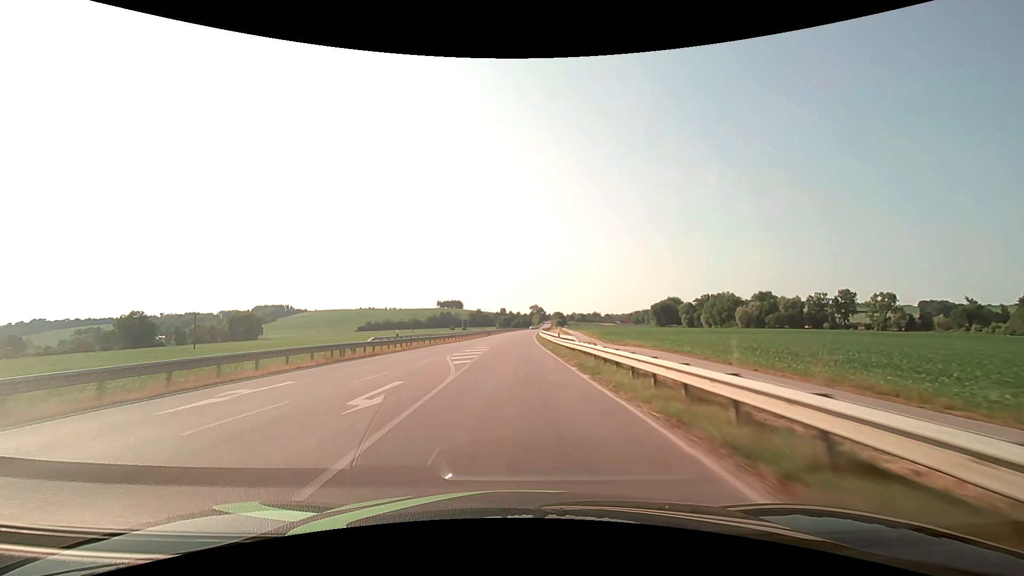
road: secondary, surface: asphalt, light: Day
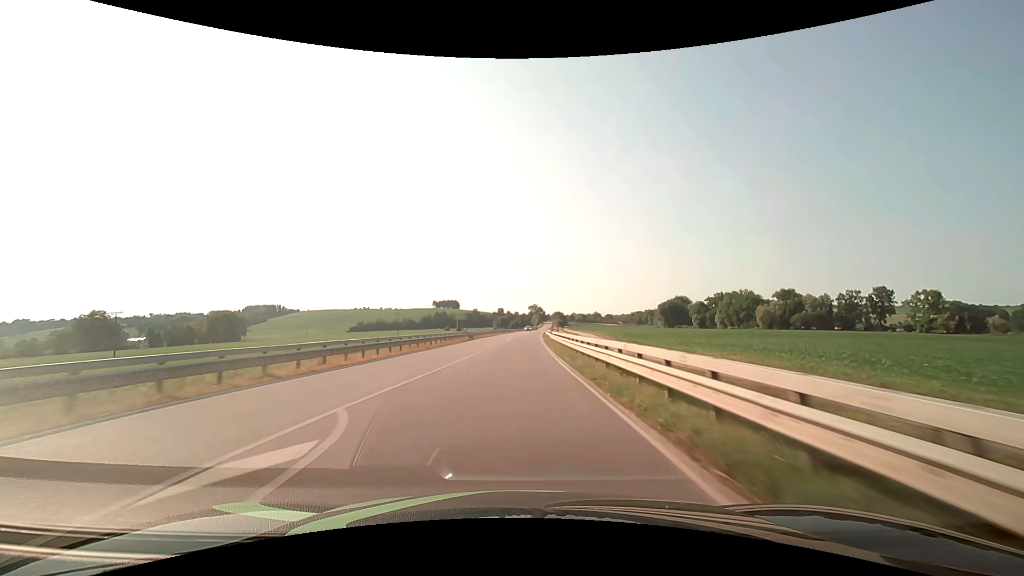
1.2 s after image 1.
(+0.1, +29.5) m; 0°
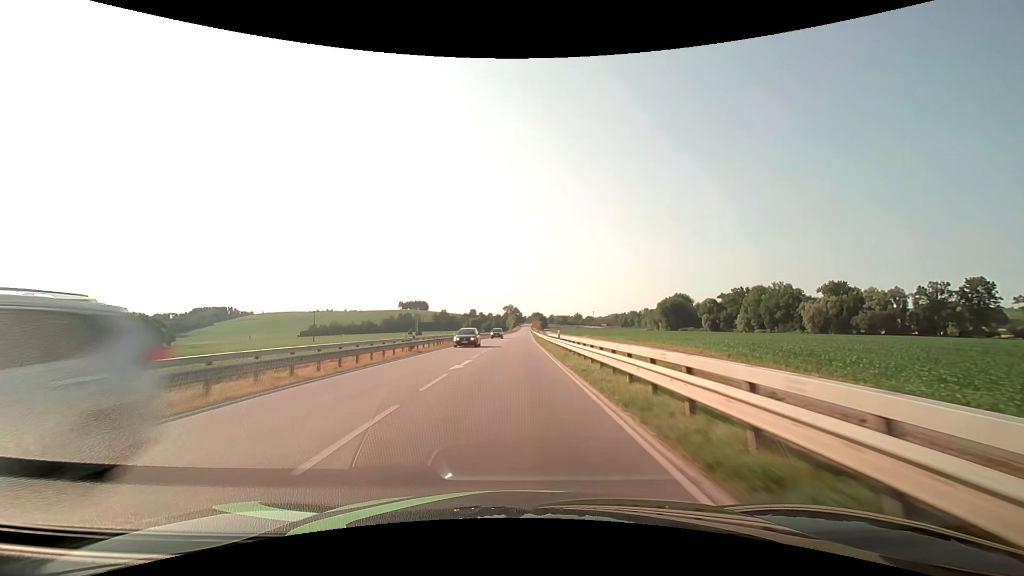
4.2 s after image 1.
(+1.7, +73.6) m; +3°
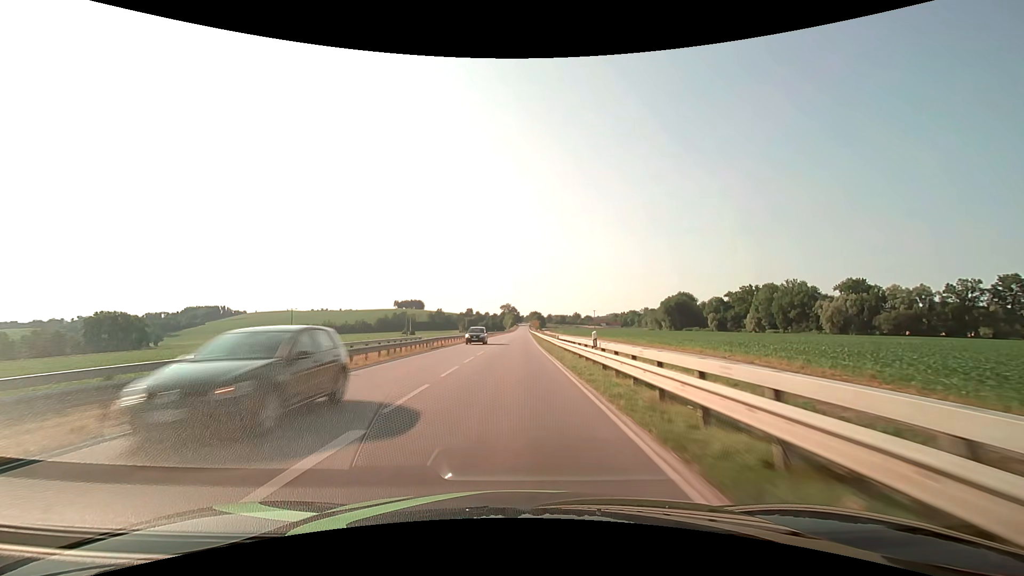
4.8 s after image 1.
(0.0, +14.7) m; 0°
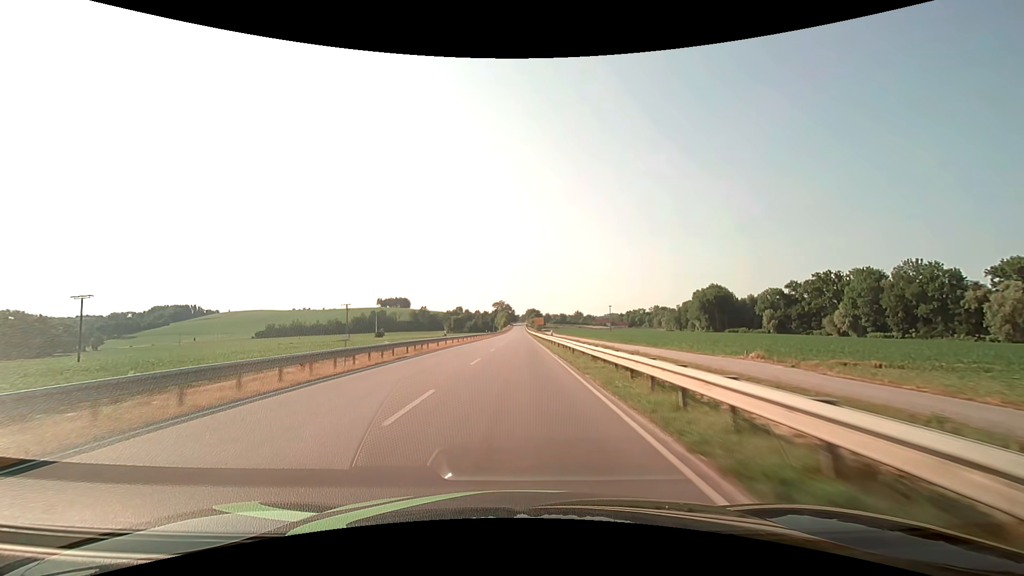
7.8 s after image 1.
(+0.5, +73.7) m; +1°
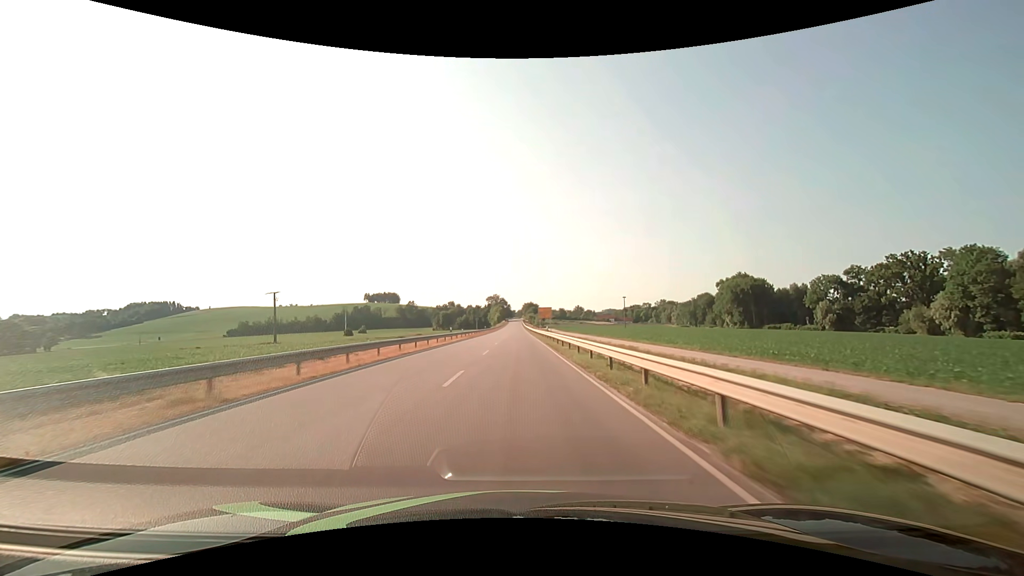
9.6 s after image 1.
(+0.1, +43.9) m; 0°
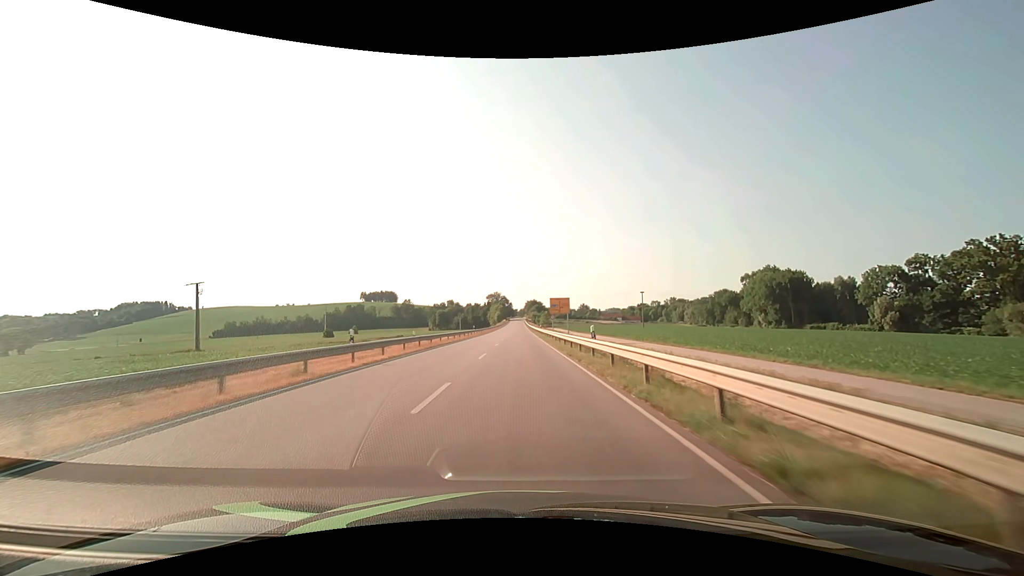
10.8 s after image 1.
(0.0, +27.6) m; 0°
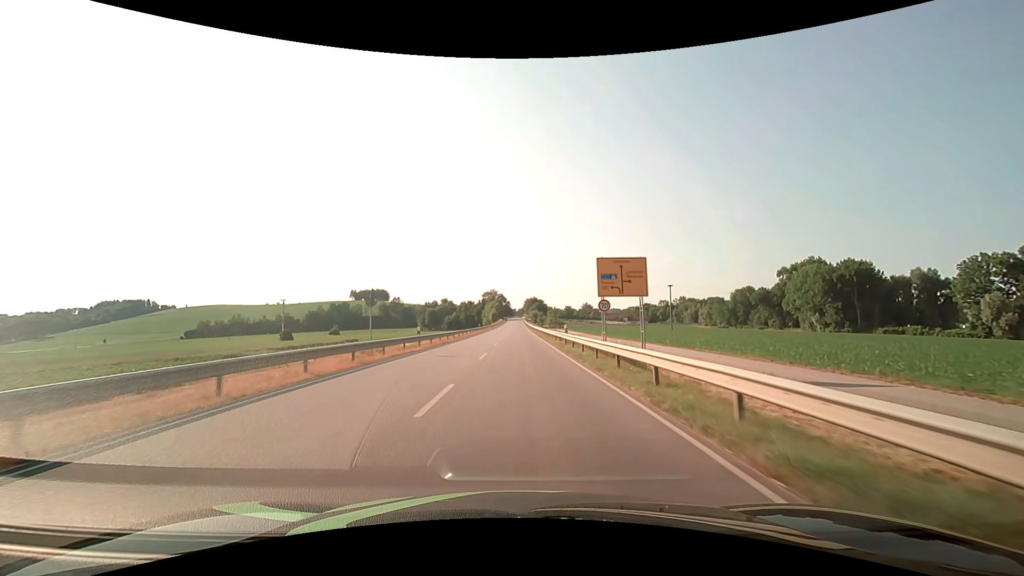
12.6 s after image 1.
(0.0, +35.7) m; 0°
(0, +10) (0, +20) (0, +30) (0, +40) (0, +50) (0, +60) (0, +70) (0, +80) (0, +90) (0, +100) m
